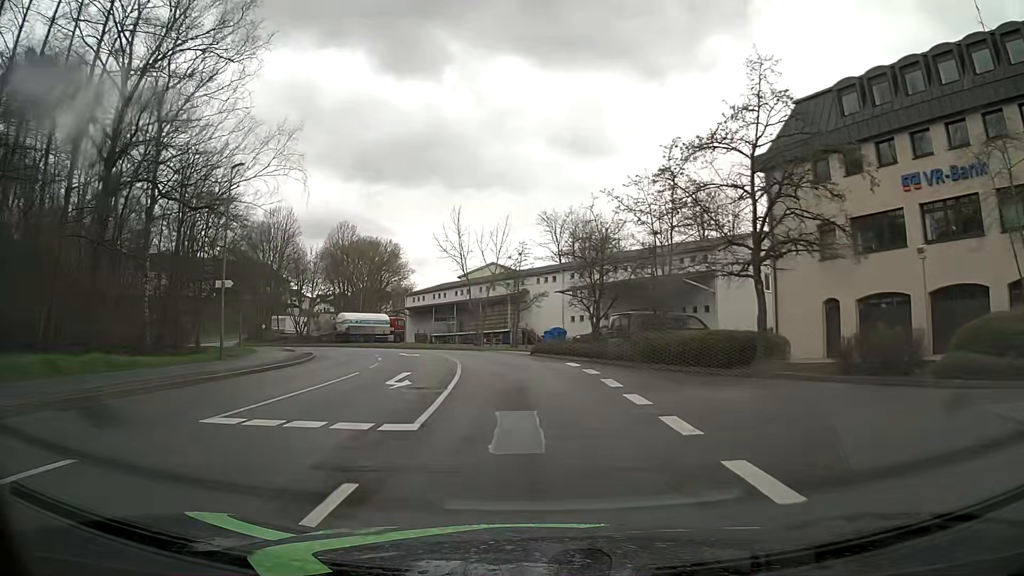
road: unclassified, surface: asphalt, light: Day
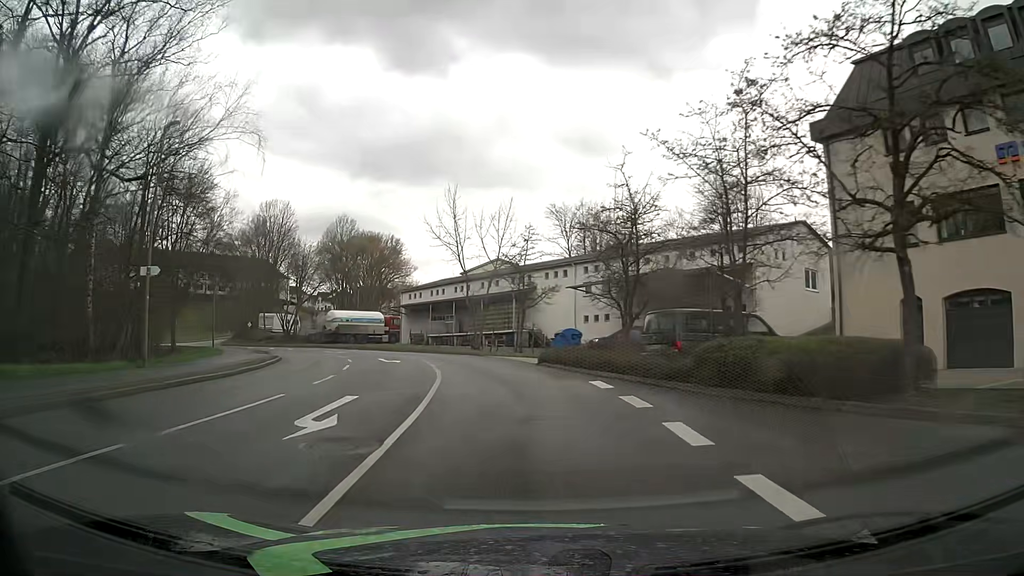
(0.0, +6.6) m; -1°
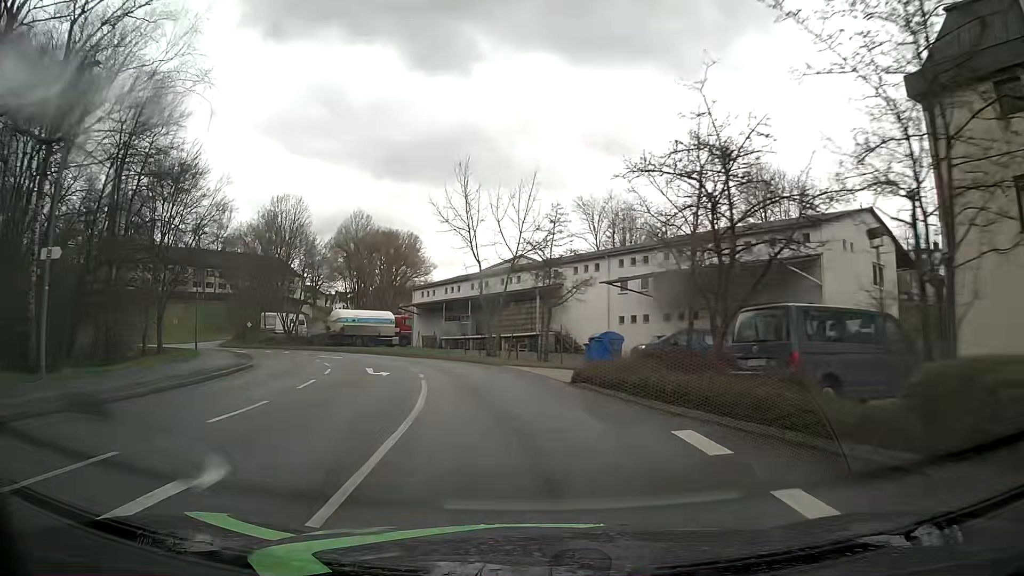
(-0.1, +6.6) m; -1°
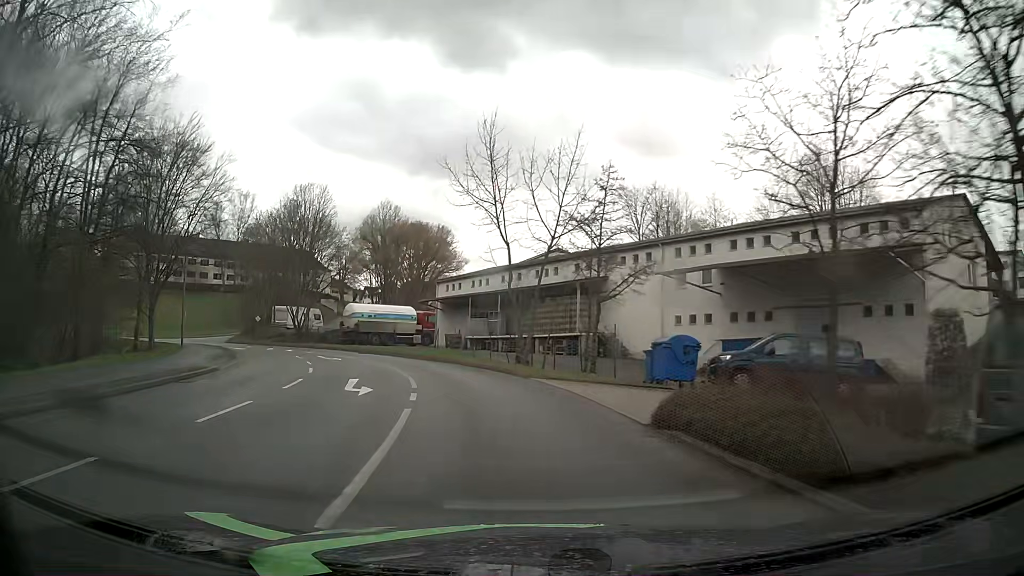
(-0.2, +6.6) m; -3°
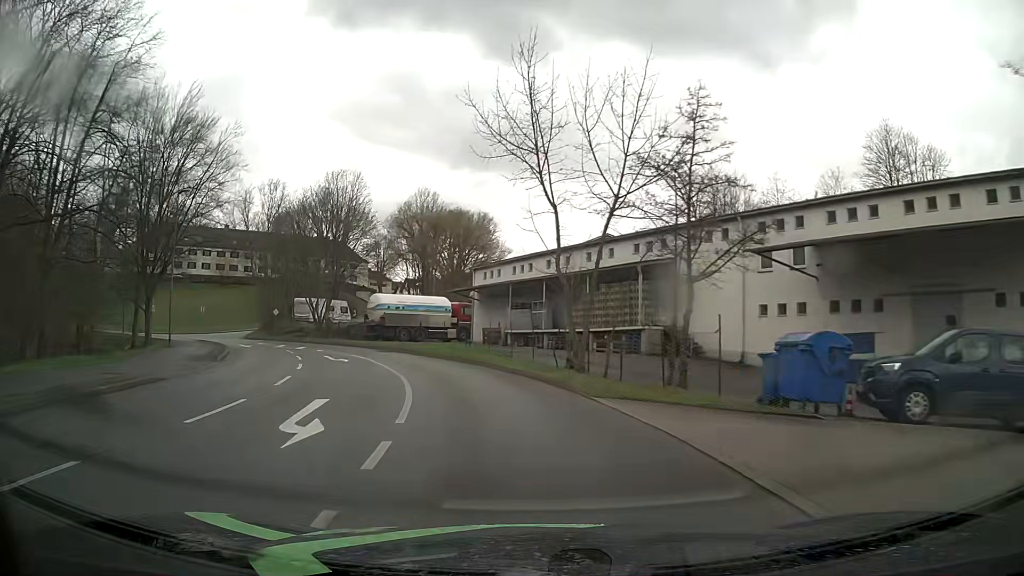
(-0.2, +6.6) m; -3°
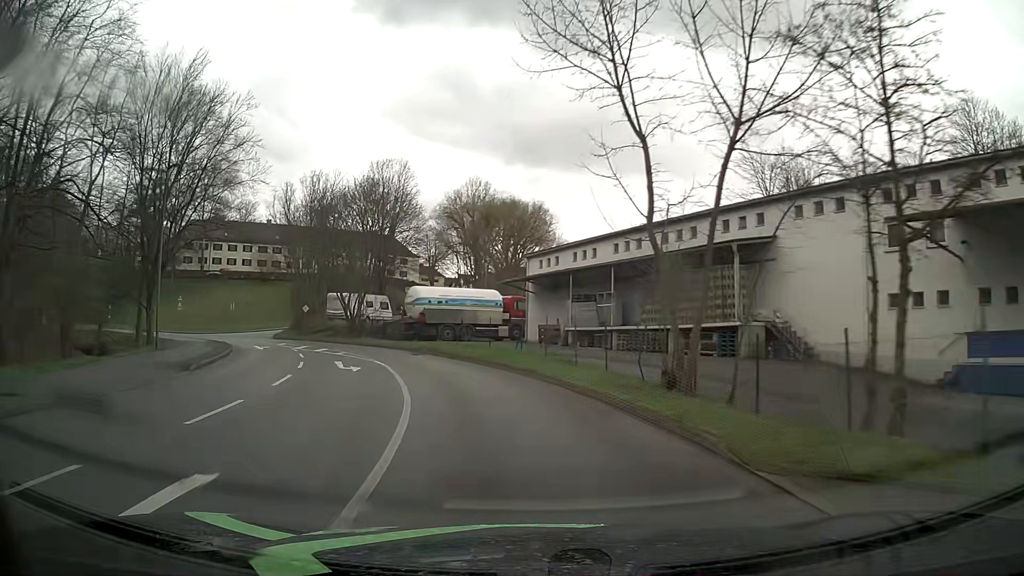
(-0.3, +6.6) m; -5°
